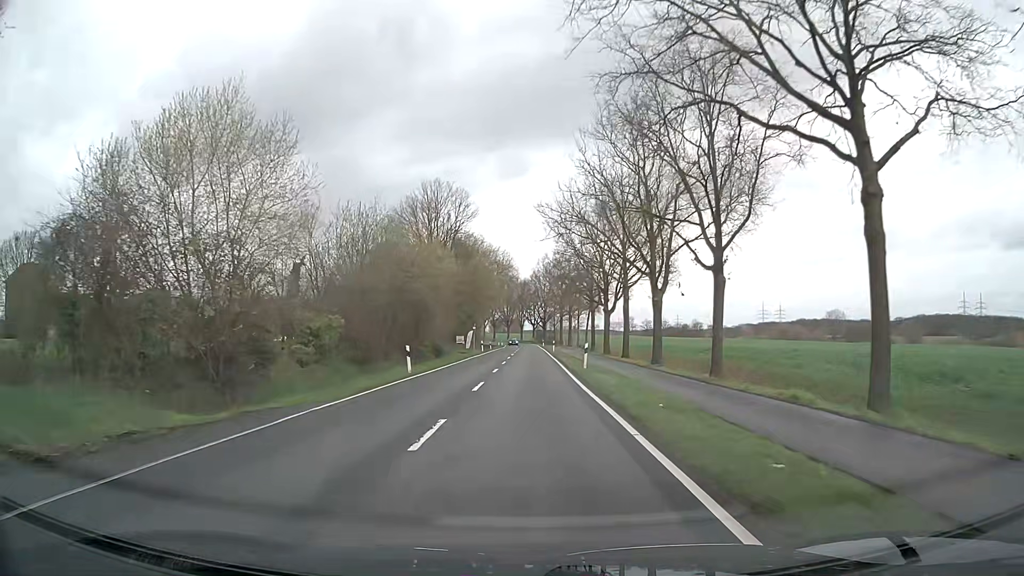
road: secondary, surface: asphalt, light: Day
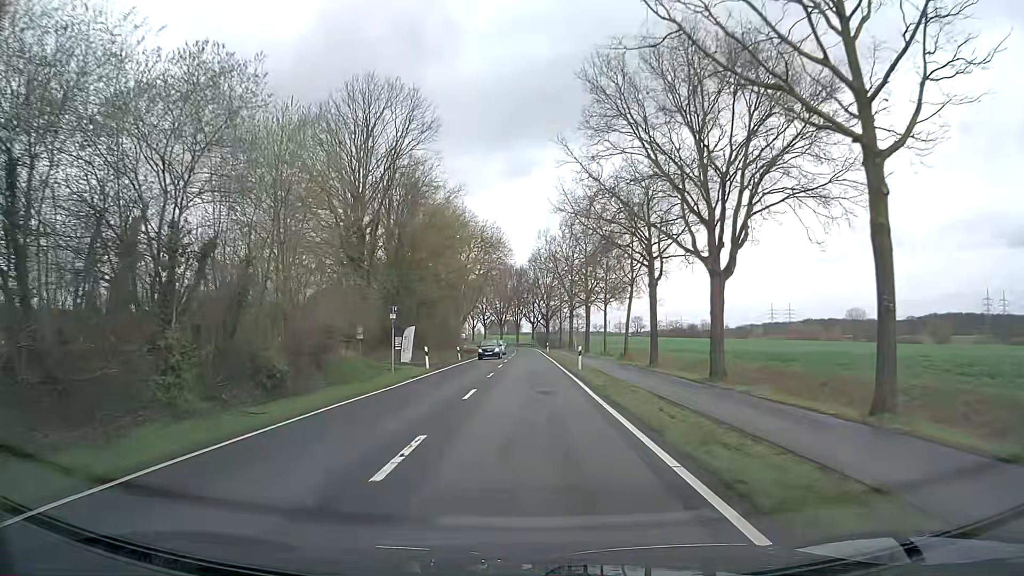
(+0.3, +37.9) m; 0°
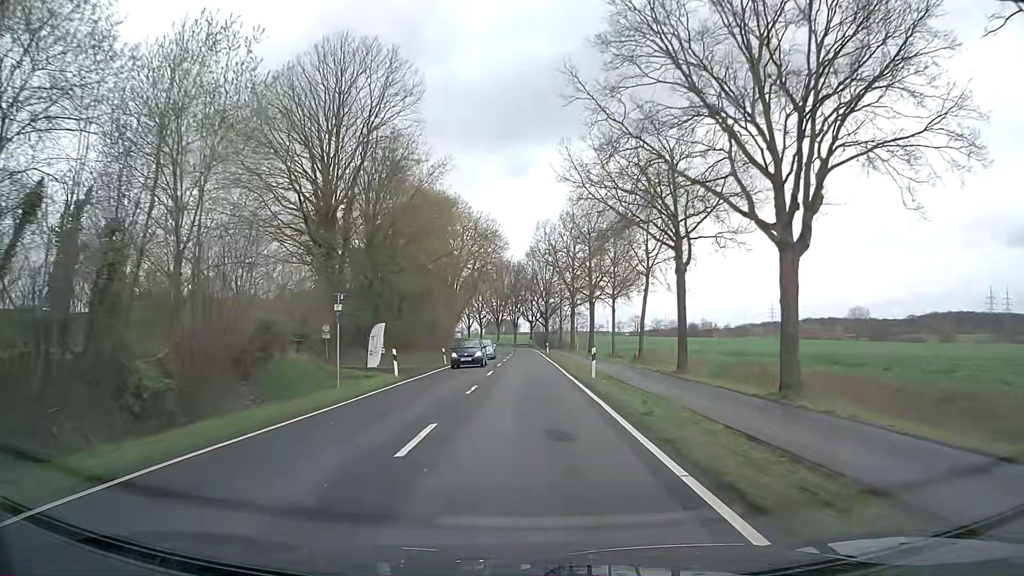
(0.0, +7.6) m; 0°
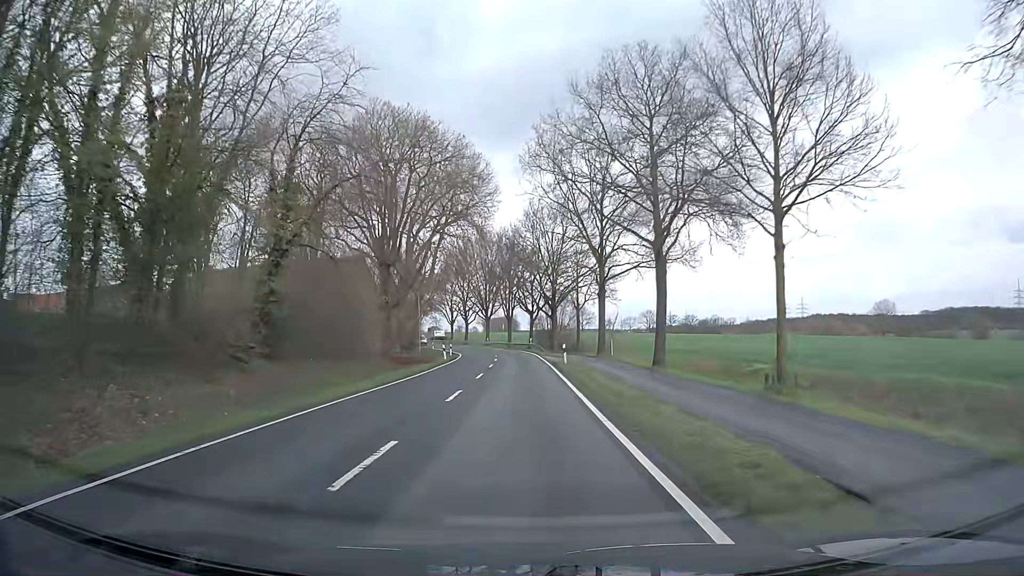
(+0.3, +38.0) m; 0°
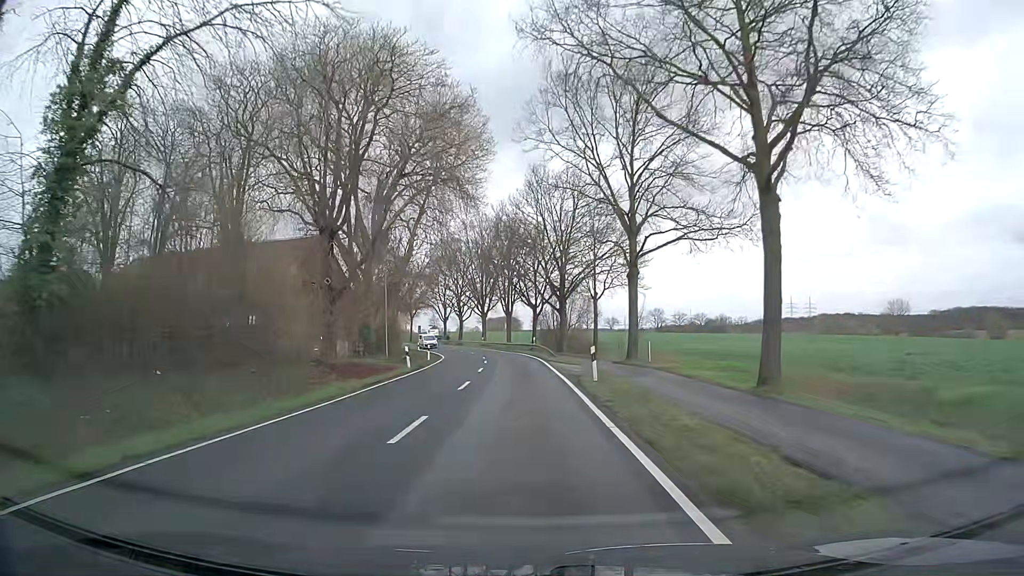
(0.0, +15.3) m; 0°
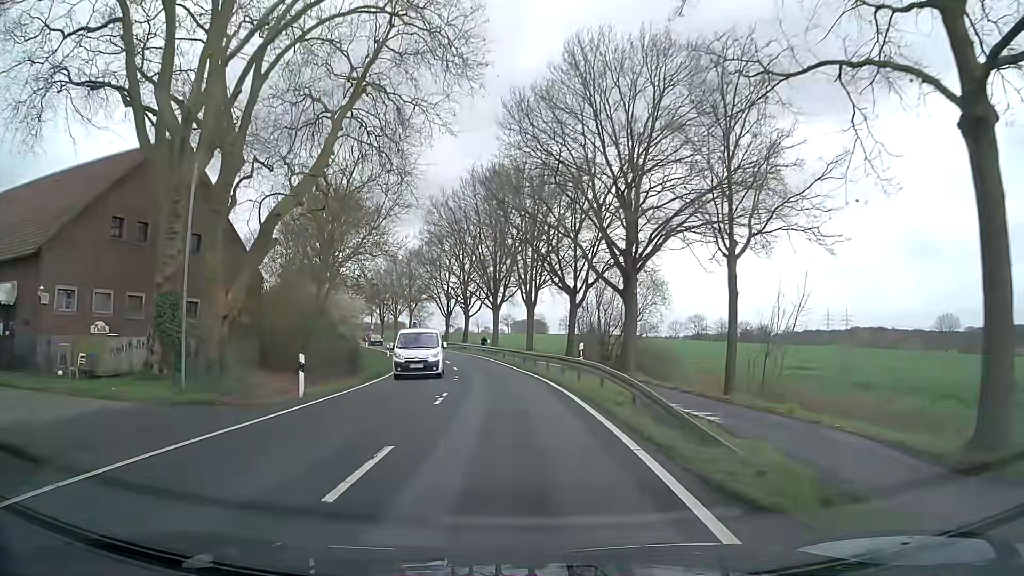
(-0.4, +30.5) m; -2°
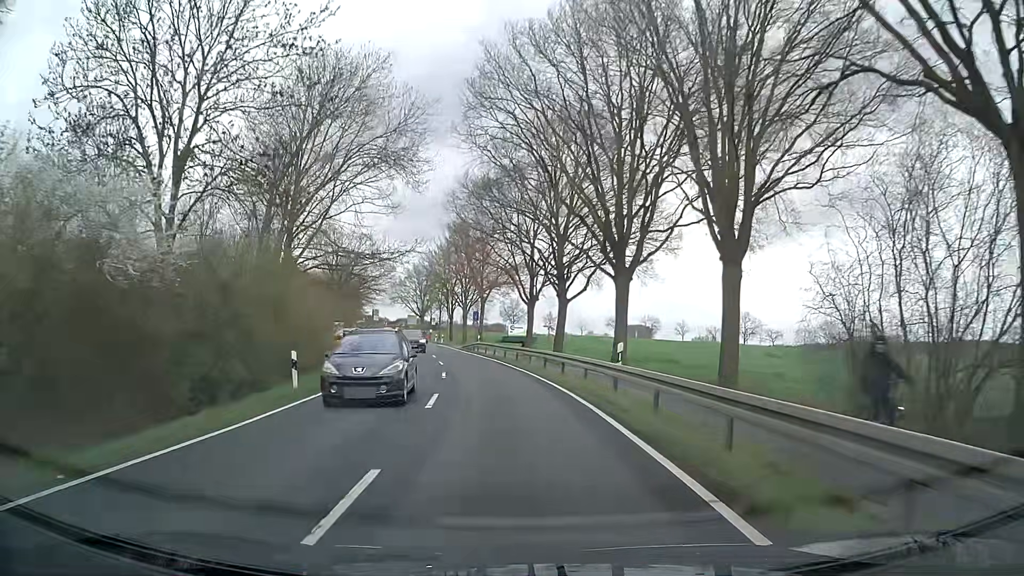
(-2.7, +38.0) m; -9°
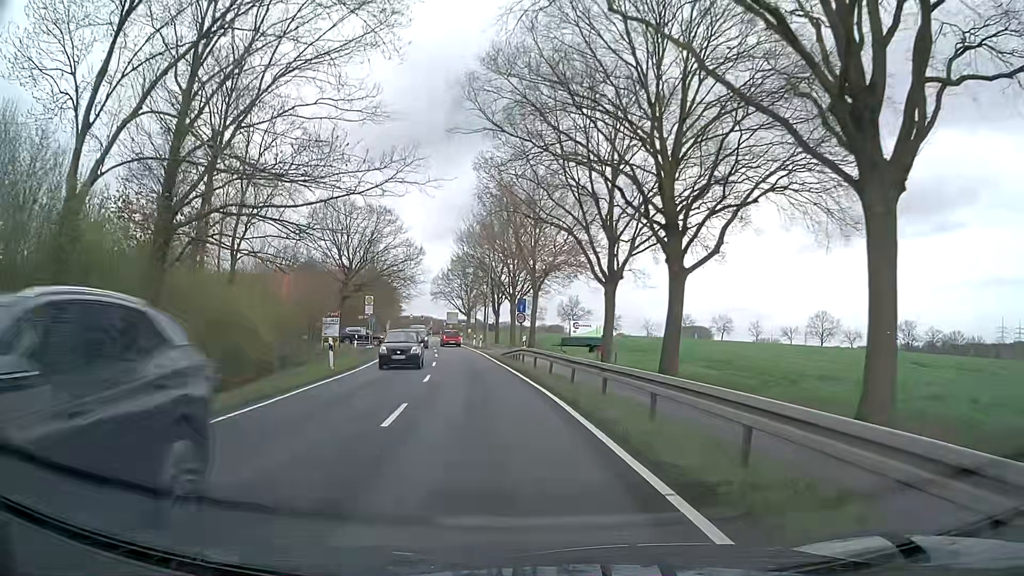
(-0.8, +20.8) m; -4°
(0, +10) (-1, +20) (-3, +30) (-4, +40) (-6, +50) (-7, +59) (-9, +69) (-11, +79) (-13, +89) (-15, +99) m
